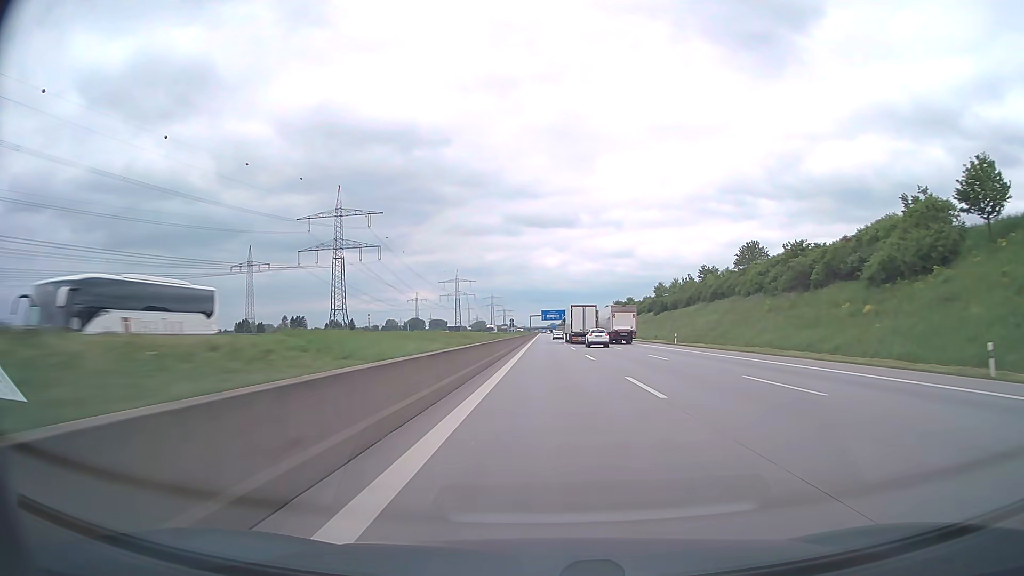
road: motorway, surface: asphalt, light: Day
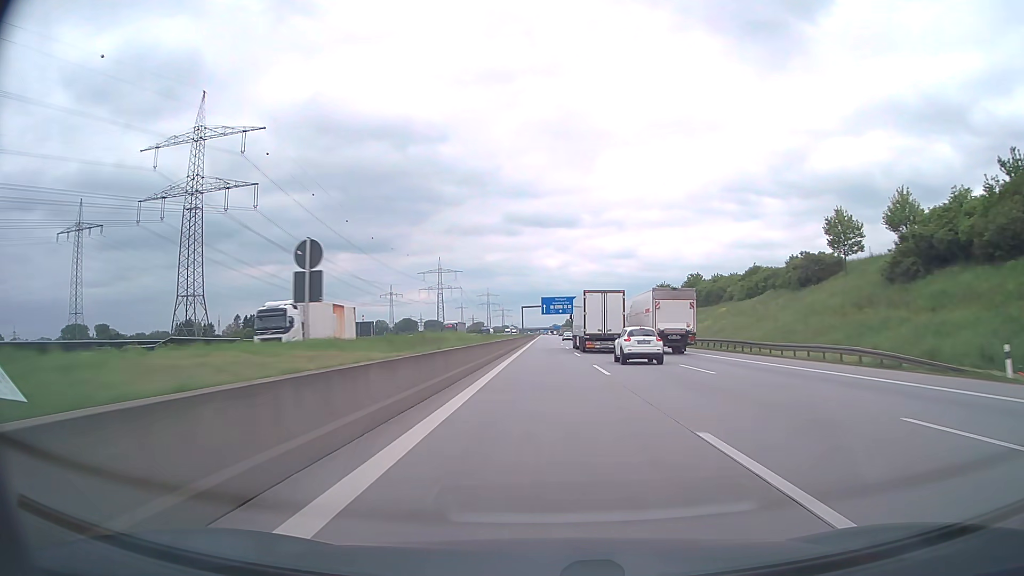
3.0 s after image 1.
(+0.1, +100.6) m; 0°
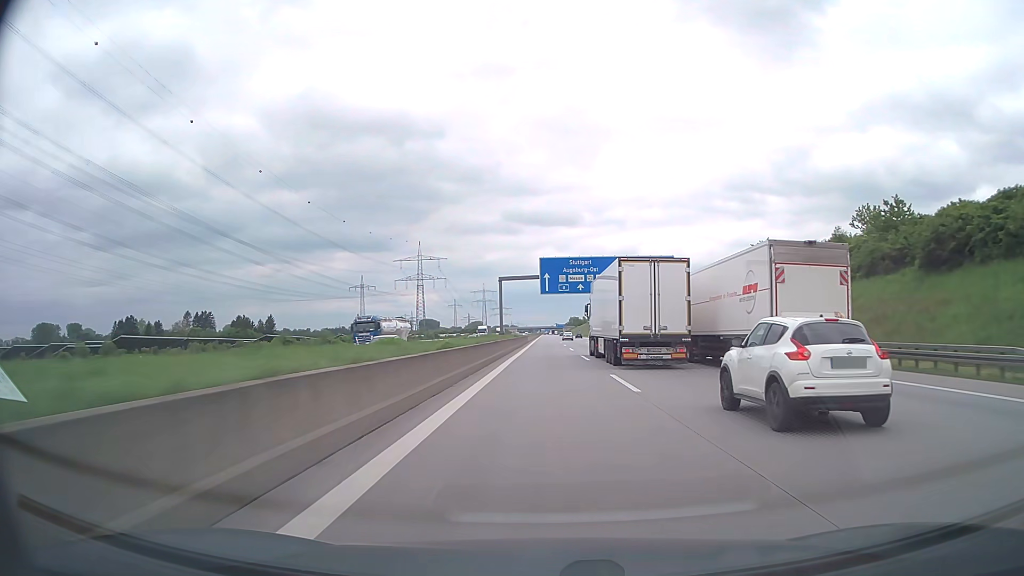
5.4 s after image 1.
(-0.1, +78.0) m; 0°
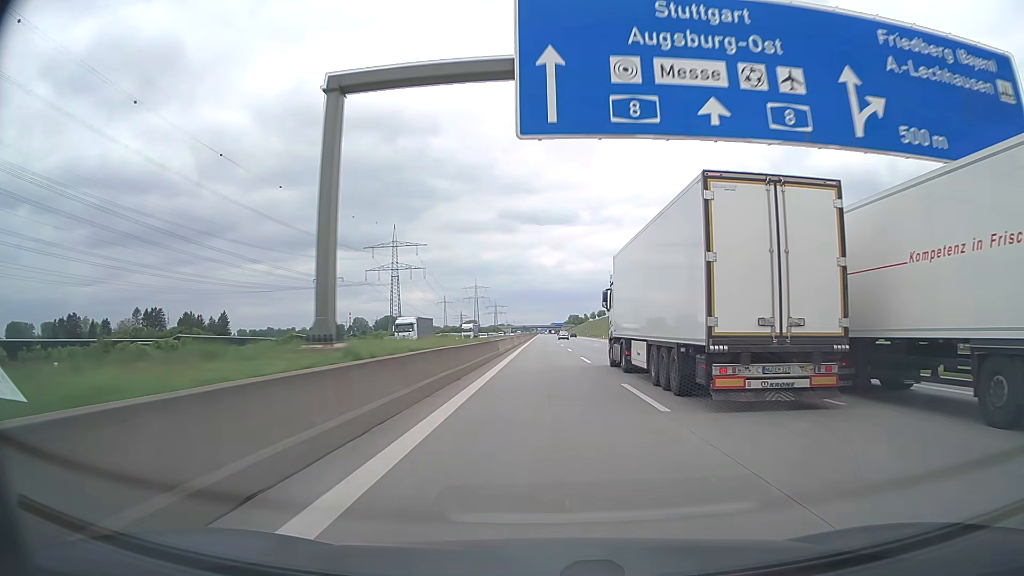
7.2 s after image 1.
(0.0, +57.7) m; 0°
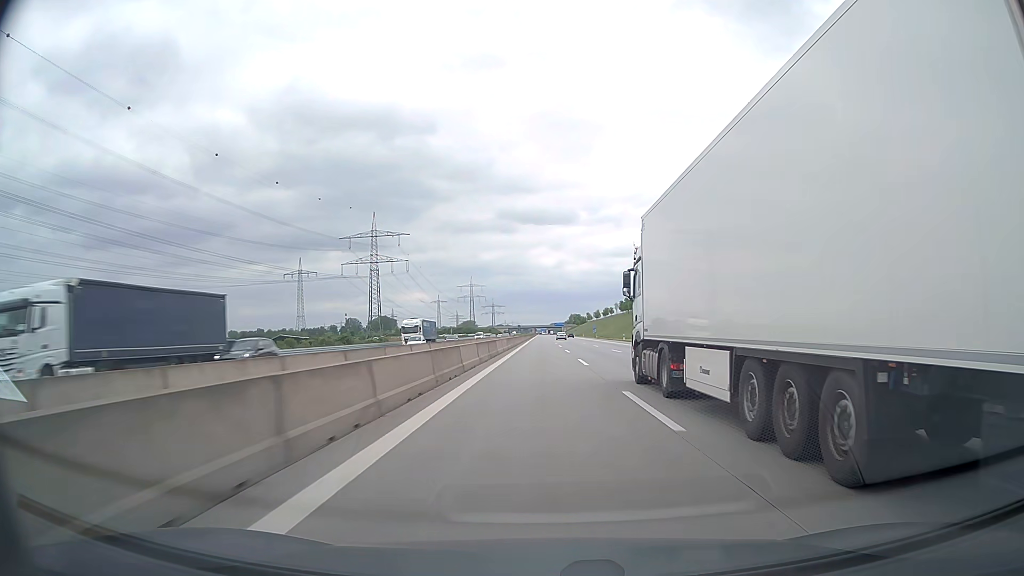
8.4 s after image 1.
(+0.1, +38.2) m; 0°
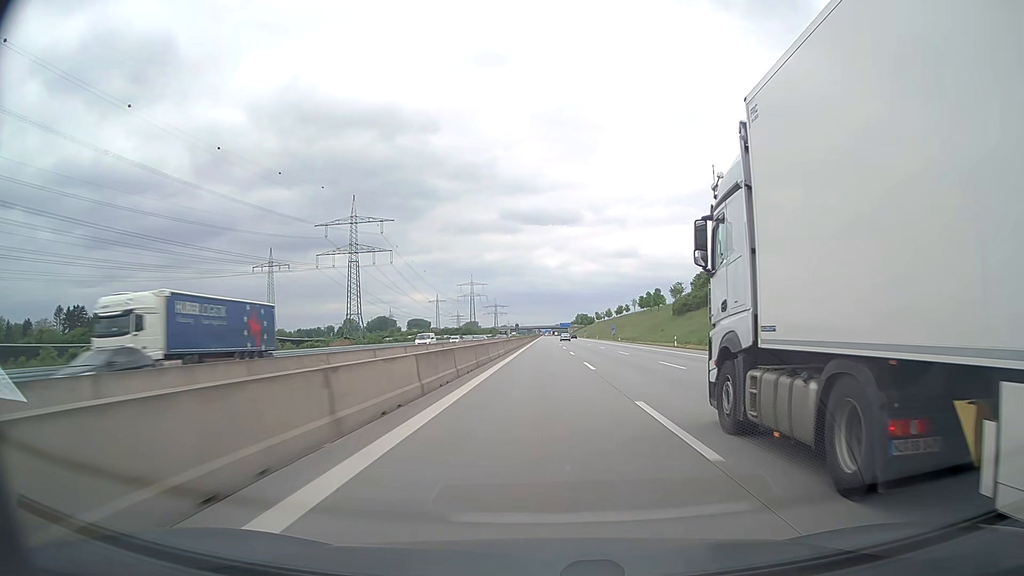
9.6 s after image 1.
(-0.1, +38.3) m; 0°
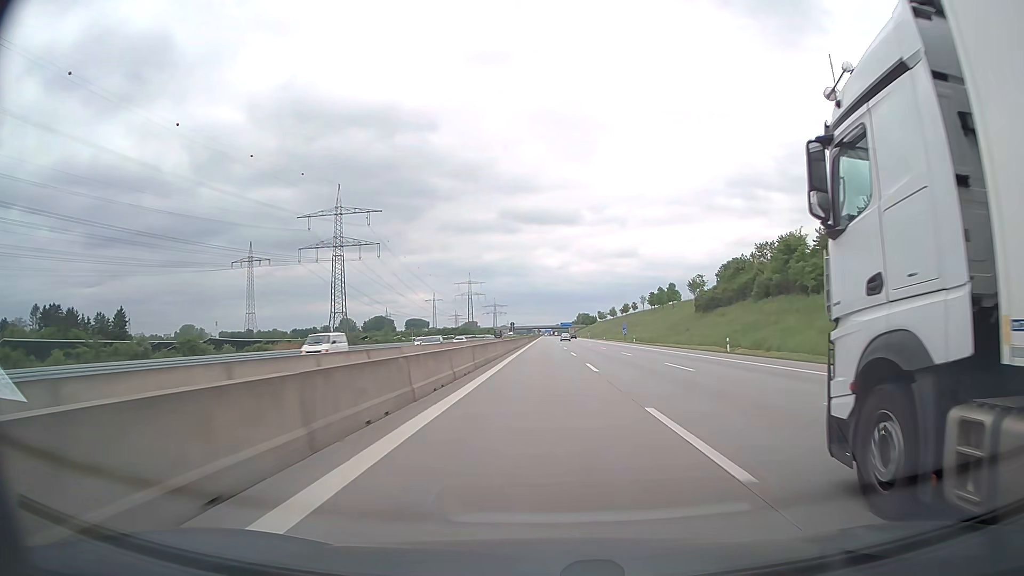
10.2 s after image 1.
(0.0, +19.2) m; 0°
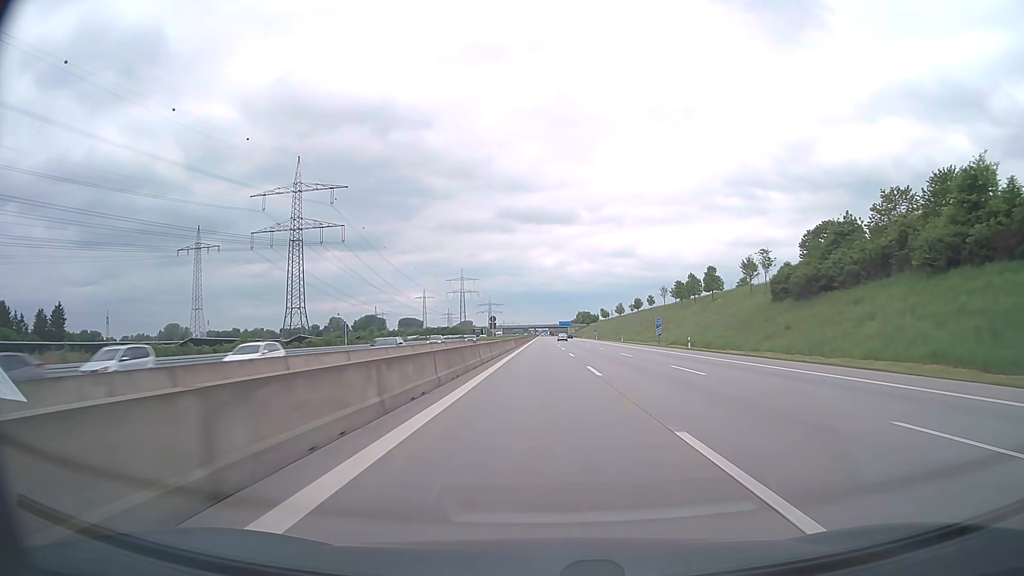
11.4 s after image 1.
(0.0, +38.4) m; 0°
(0, +10) (0, +20) (0, +30) (0, +40) (+1, +50) (+1, +60) (+1, +70) (+1, +80) (+2, +90) (+2, +100) m
